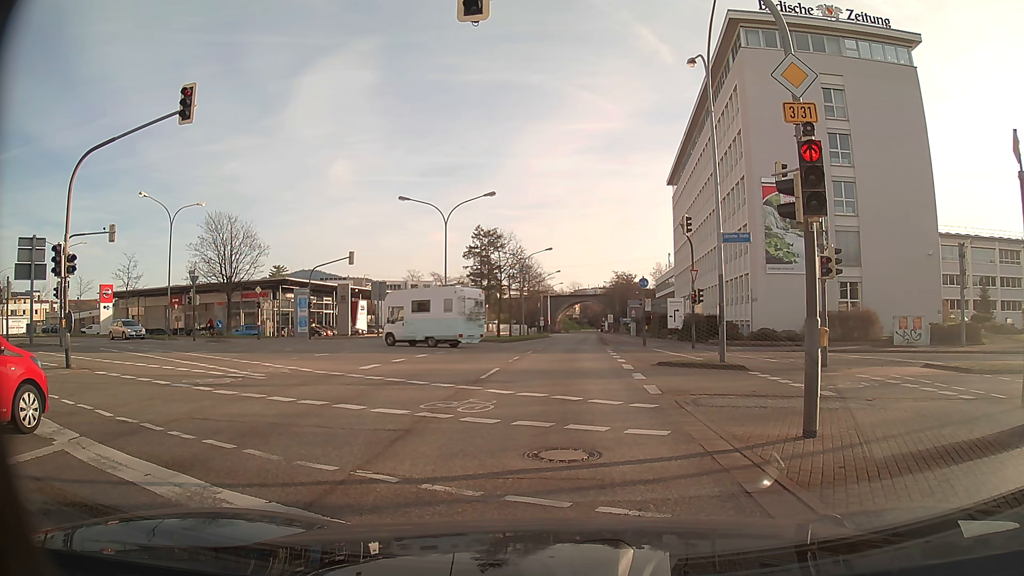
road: primary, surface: asphalt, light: Day
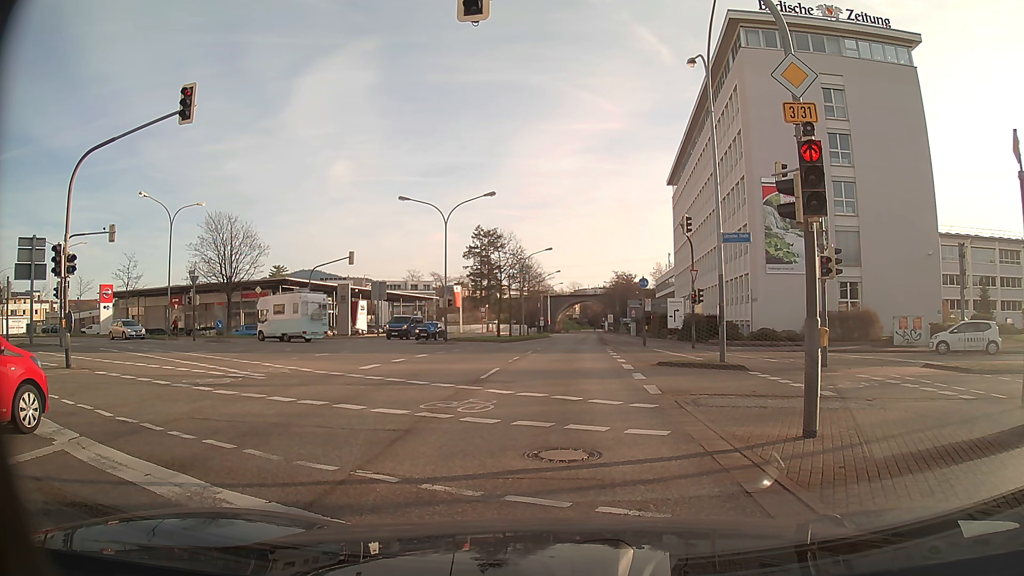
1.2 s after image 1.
(0.0, 0.0) m; 0°
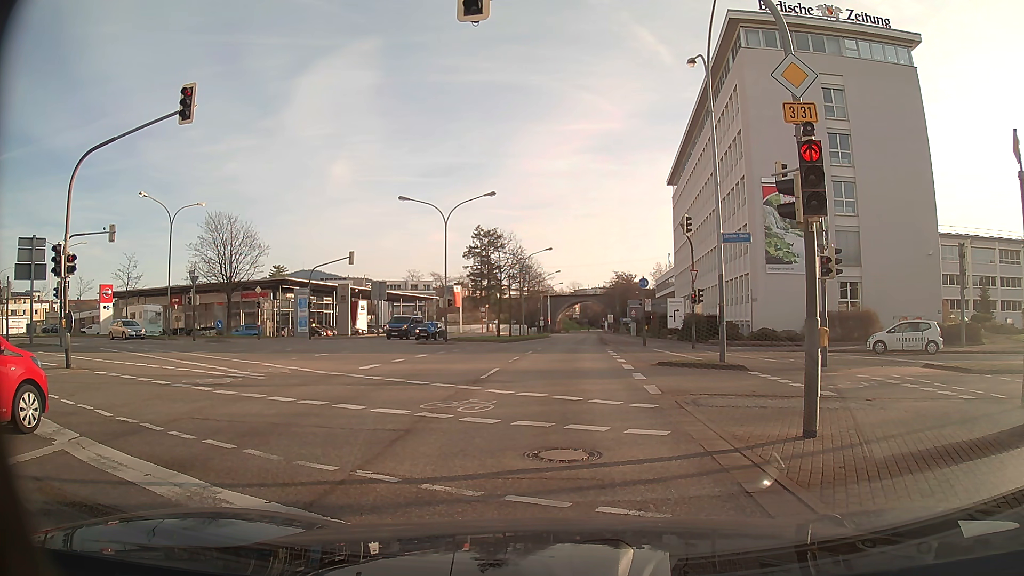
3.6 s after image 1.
(0.0, 0.0) m; 0°
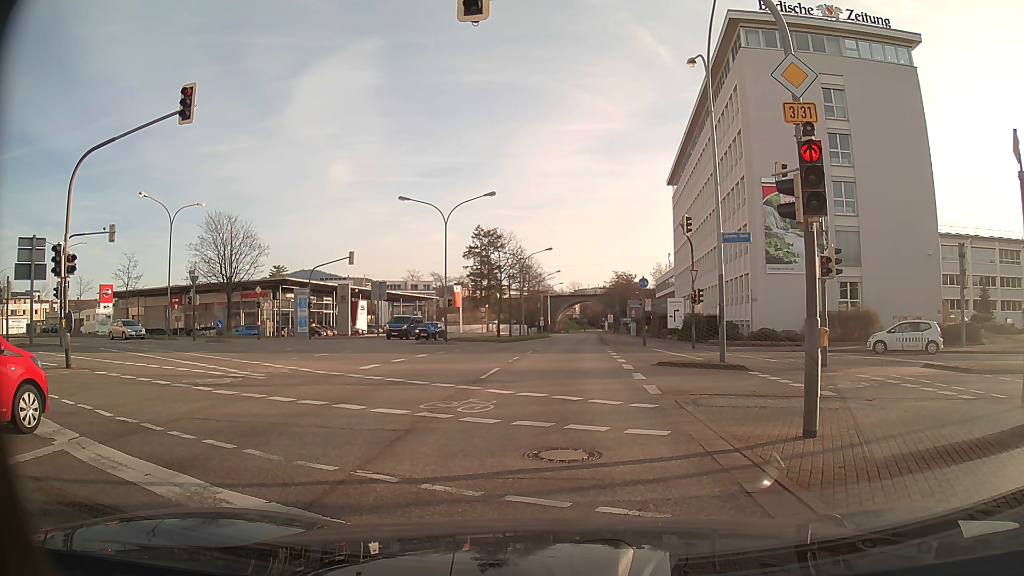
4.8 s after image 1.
(0.0, 0.0) m; 0°
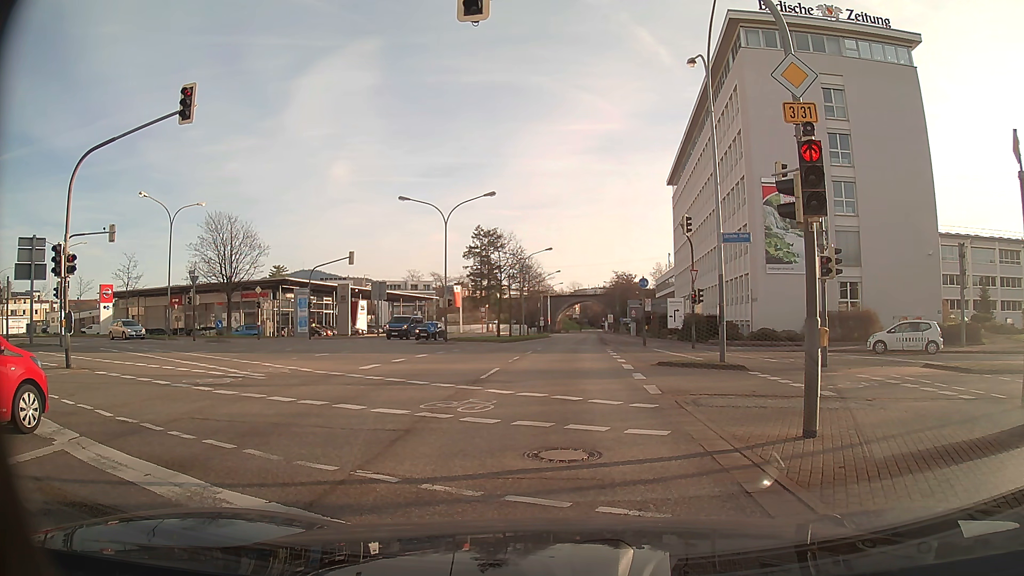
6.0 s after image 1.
(0.0, 0.0) m; 0°
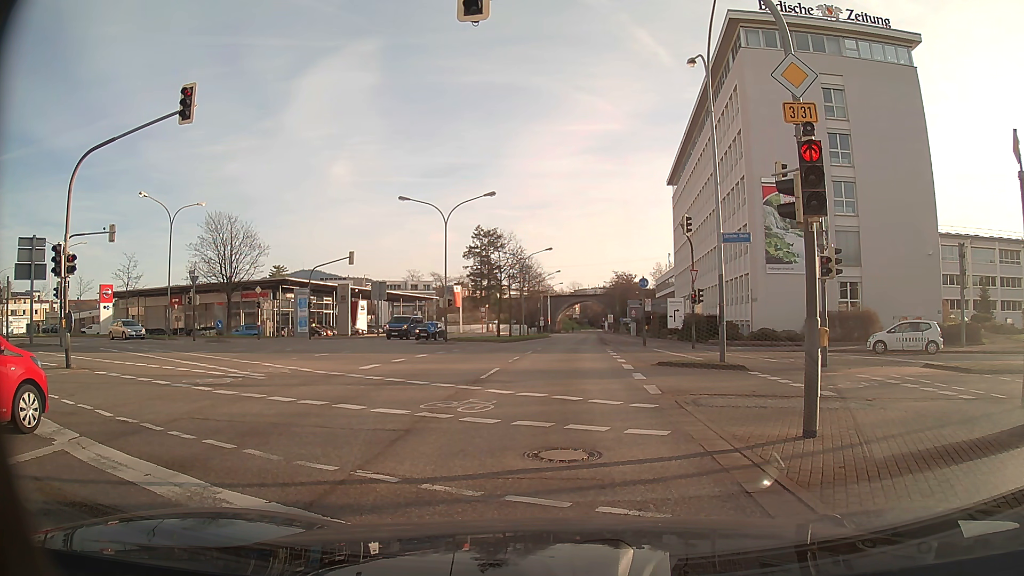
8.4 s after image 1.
(0.0, 0.0) m; 0°
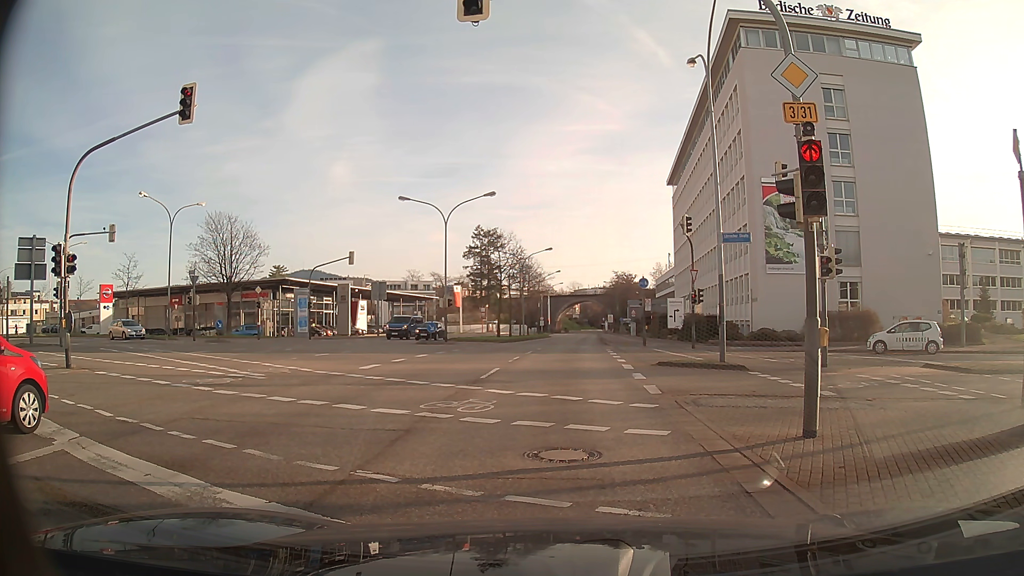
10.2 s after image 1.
(0.0, 0.0) m; 0°
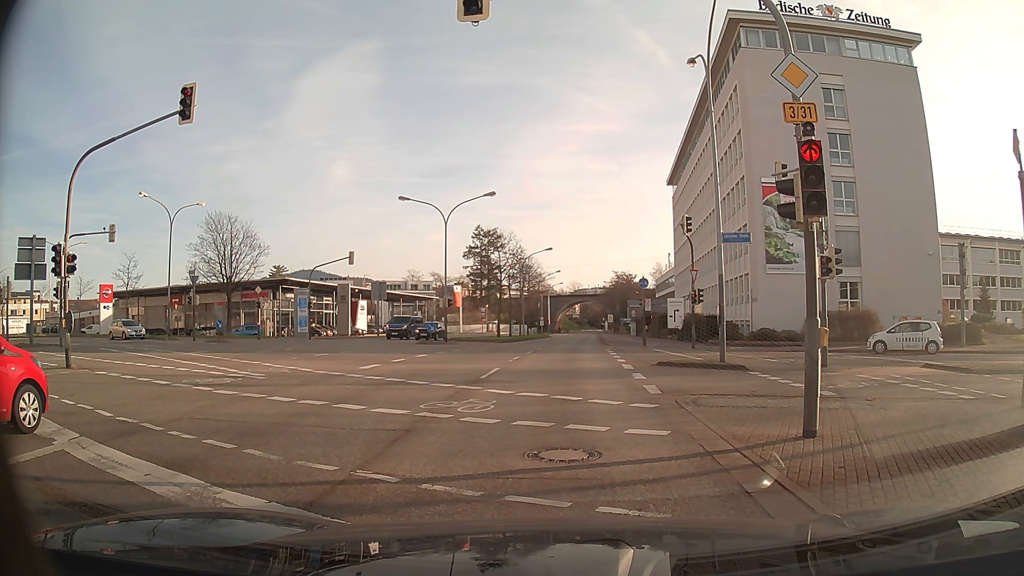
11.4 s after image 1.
(0.0, 0.0) m; 0°
(0, +10) (0, +20) (+1, +30) (+1, +40) (+2, +50) (+2, +60) (+3, +70) (+4, +80) (+4, +90) (+5, +100) m
